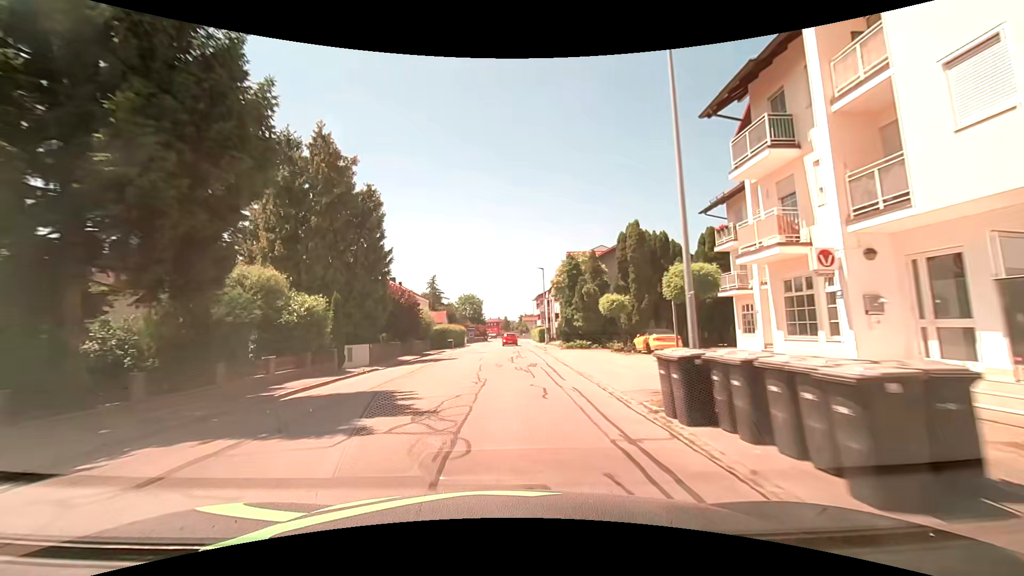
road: unclassified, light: Day
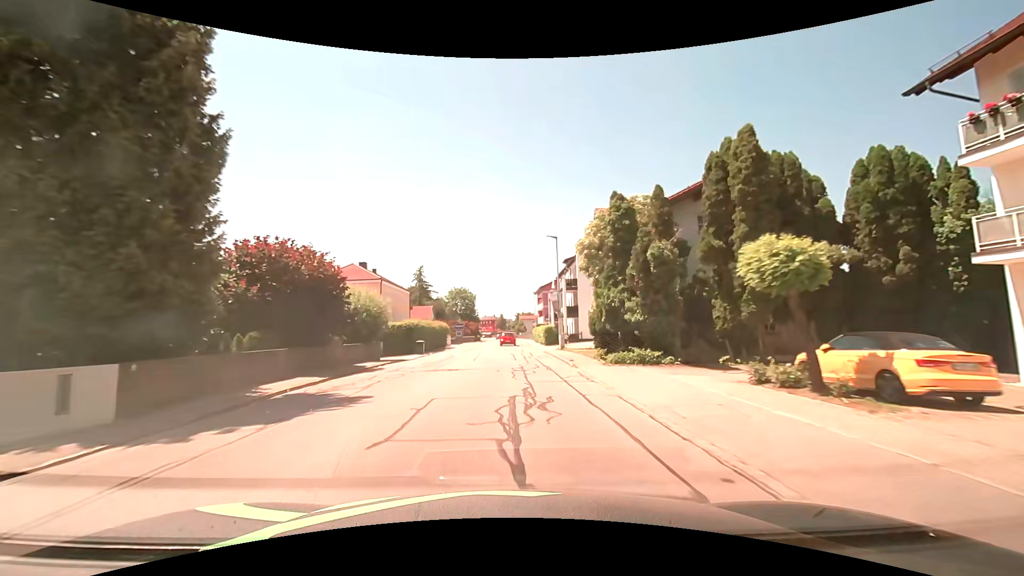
(+0.2, +17.6) m; +1°
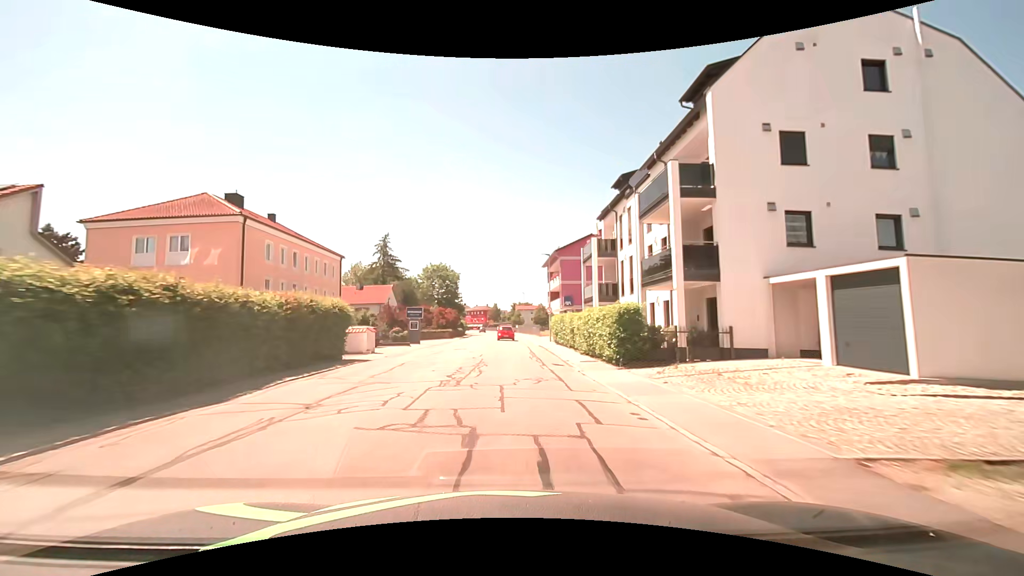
(+0.1, +35.8) m; +1°
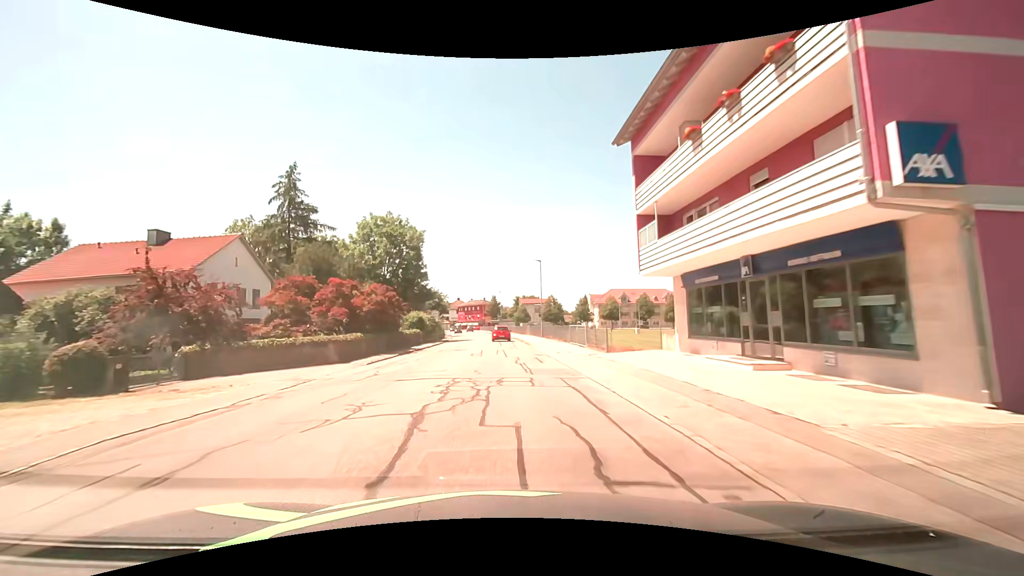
(-0.5, +45.4) m; -1°
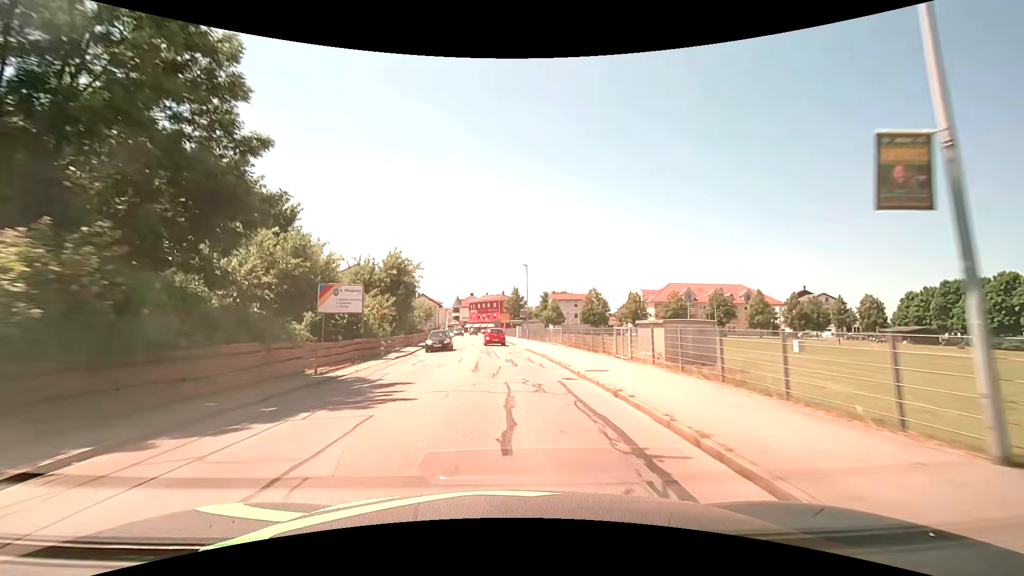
(-1.0, +45.6) m; -3°
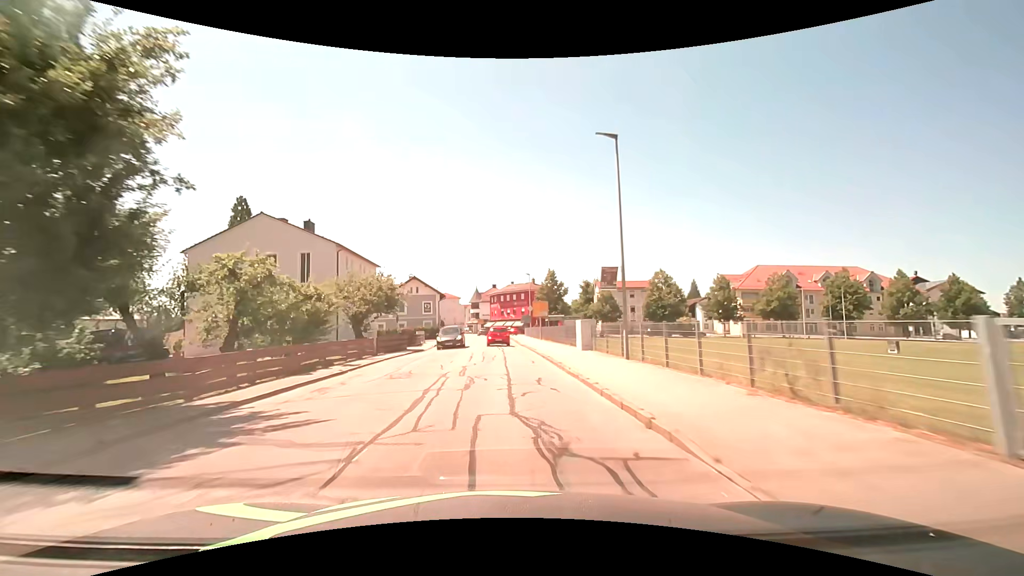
(-0.5, +36.2) m; -3°
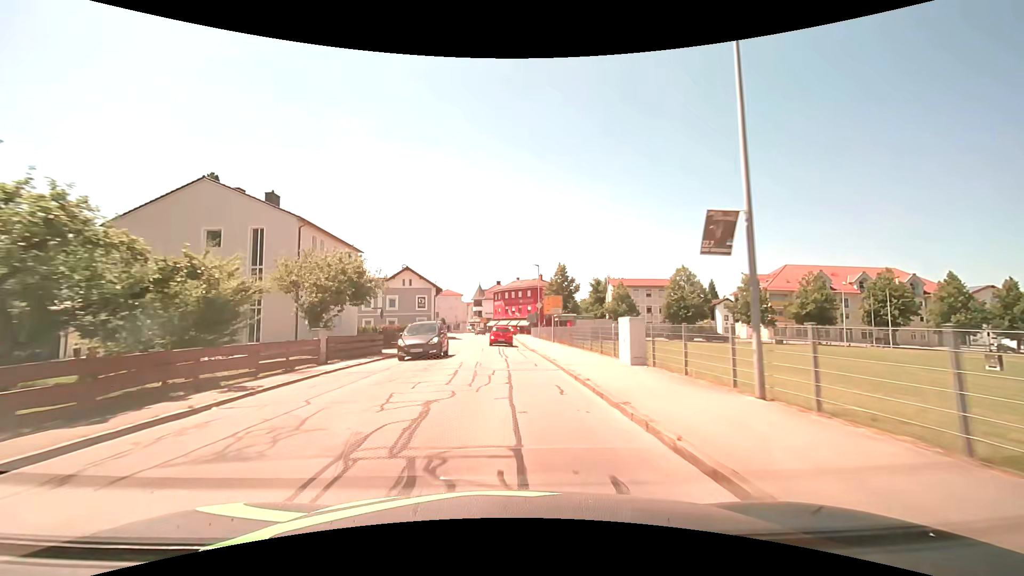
(-0.1, +8.7) m; 0°
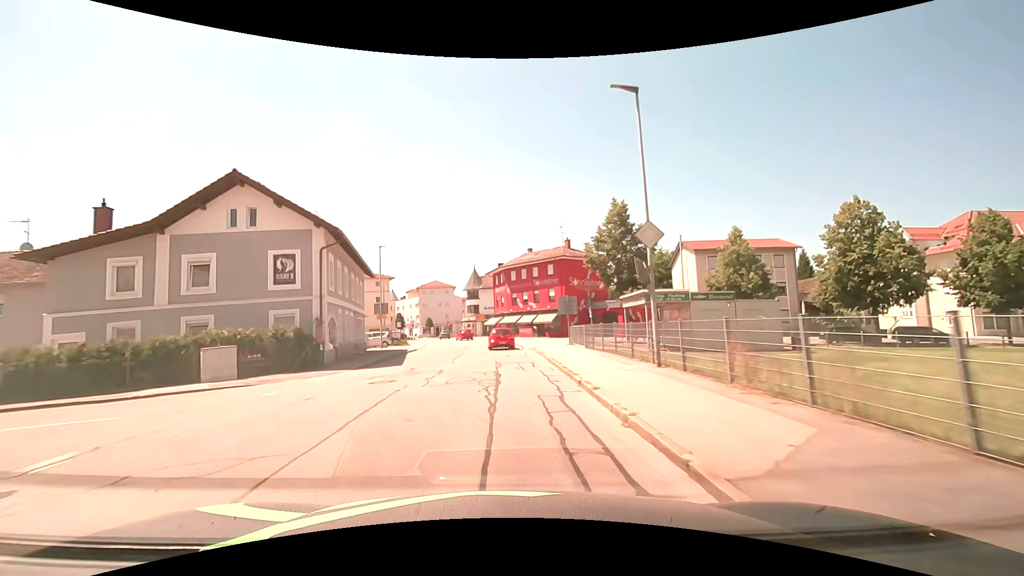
(-0.5, +40.2) m; -1°
(0, +10) (0, +20) (-1, +30) (-1, +40) (-2, +50) (-4, +60) (-6, +69) (-9, +79) (-11, +89) (-13, +99) m
